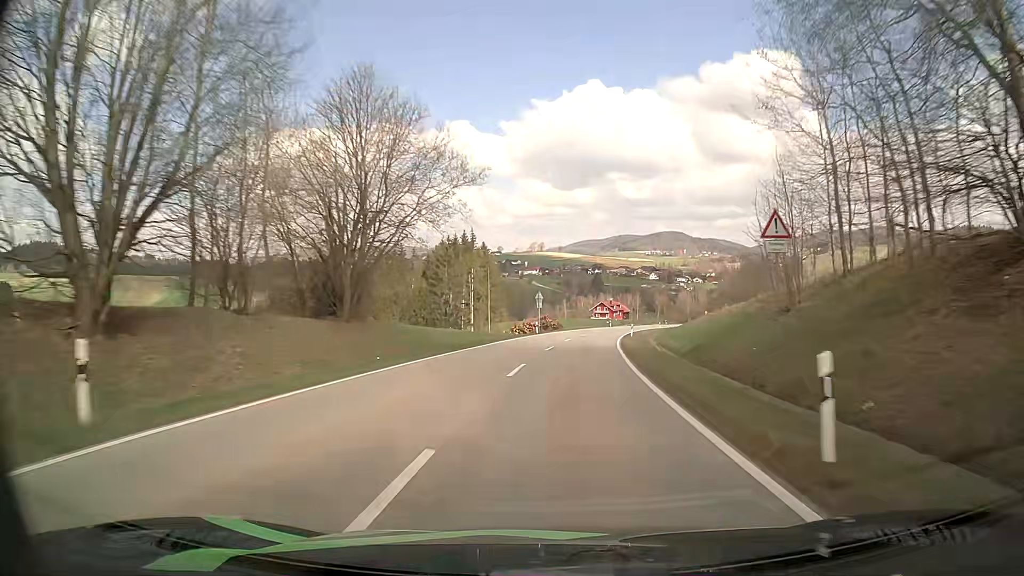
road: secondary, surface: asphalt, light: Day
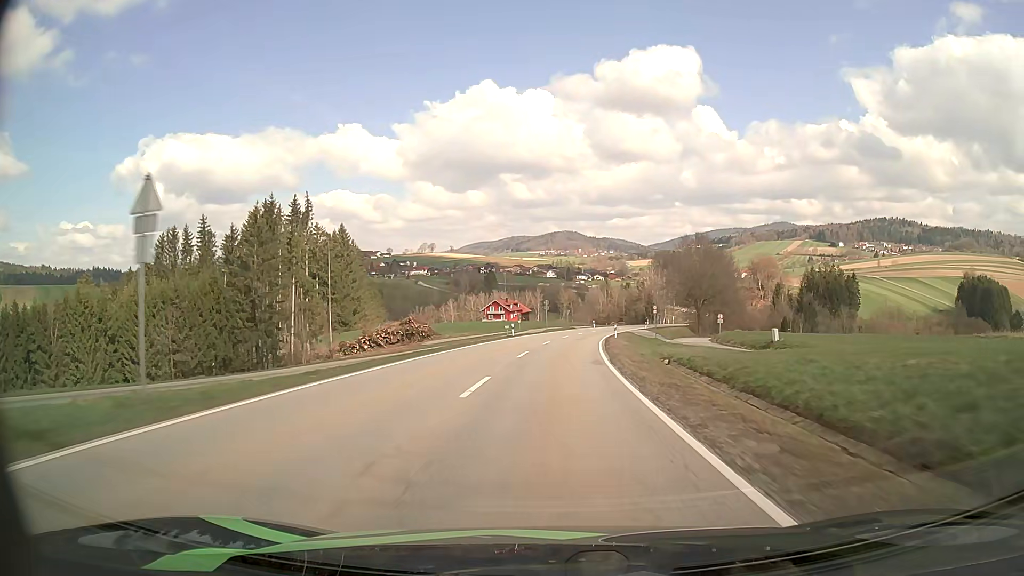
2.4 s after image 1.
(+4.5, +55.3) m; +9°
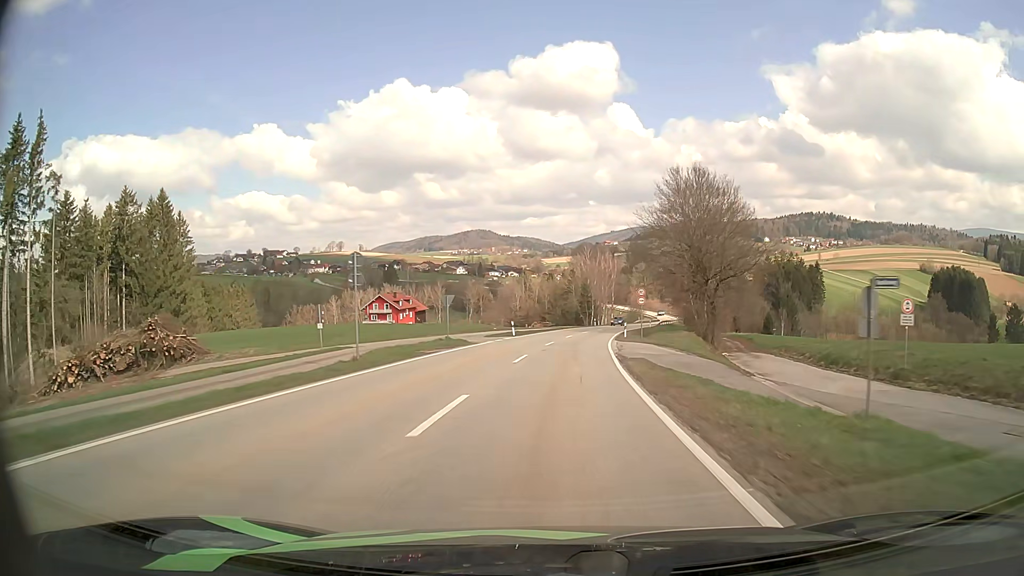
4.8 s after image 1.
(+3.3, +55.5) m; +7°
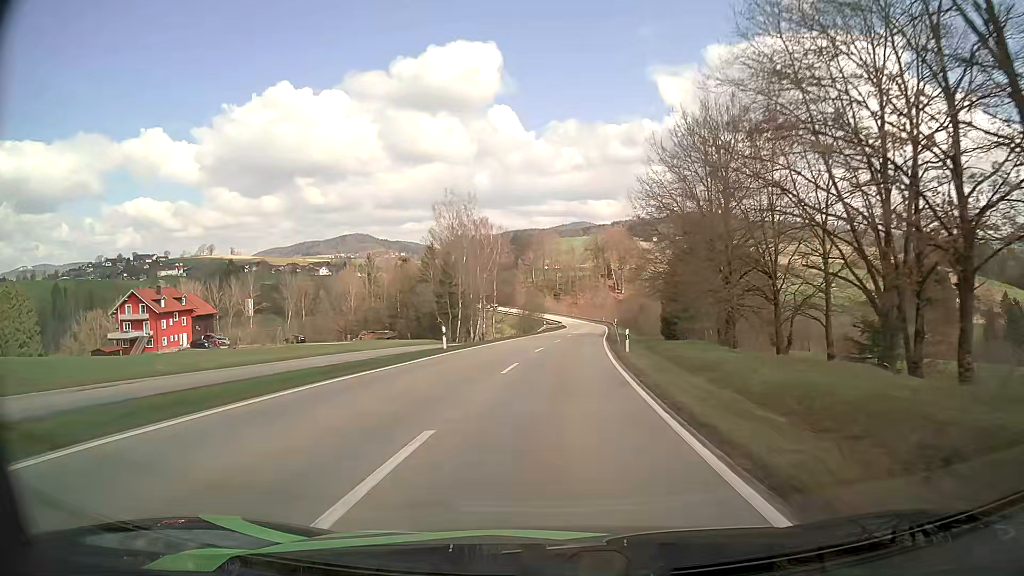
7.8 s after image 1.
(+6.0, +68.3) m; +10°
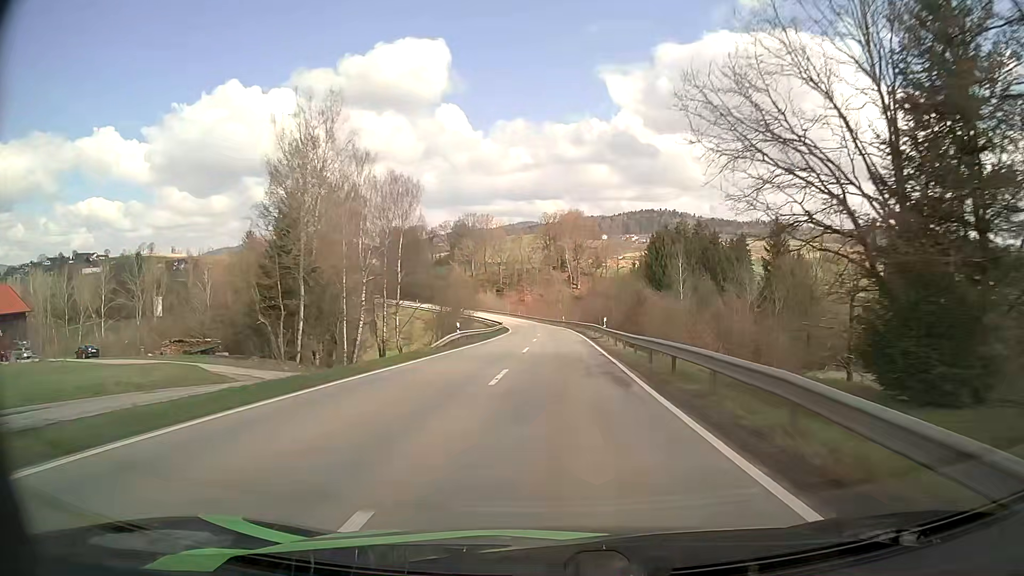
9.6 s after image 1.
(+1.5, +41.9) m; +4°
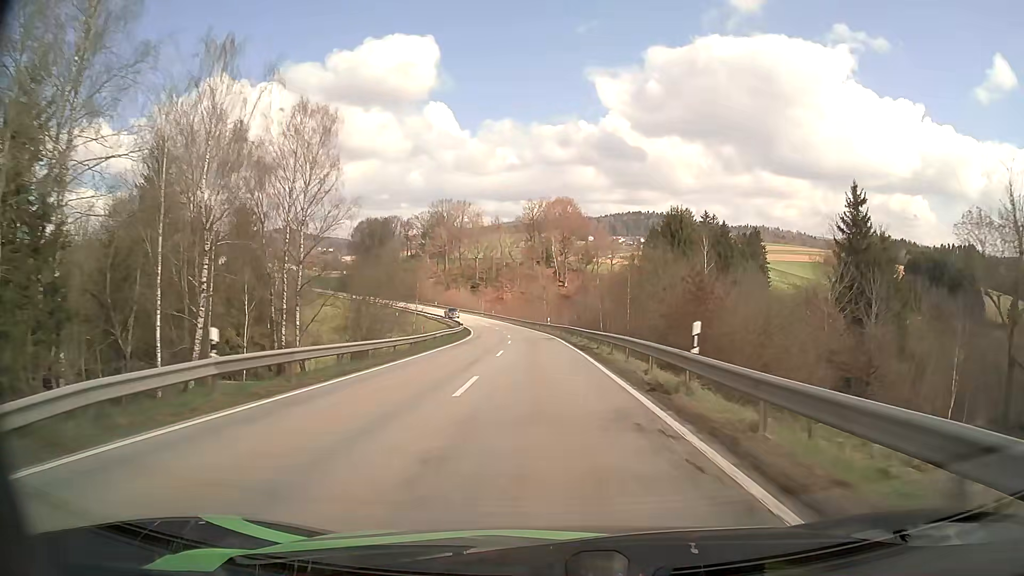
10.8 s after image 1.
(+0.5, +27.7) m; +2°
